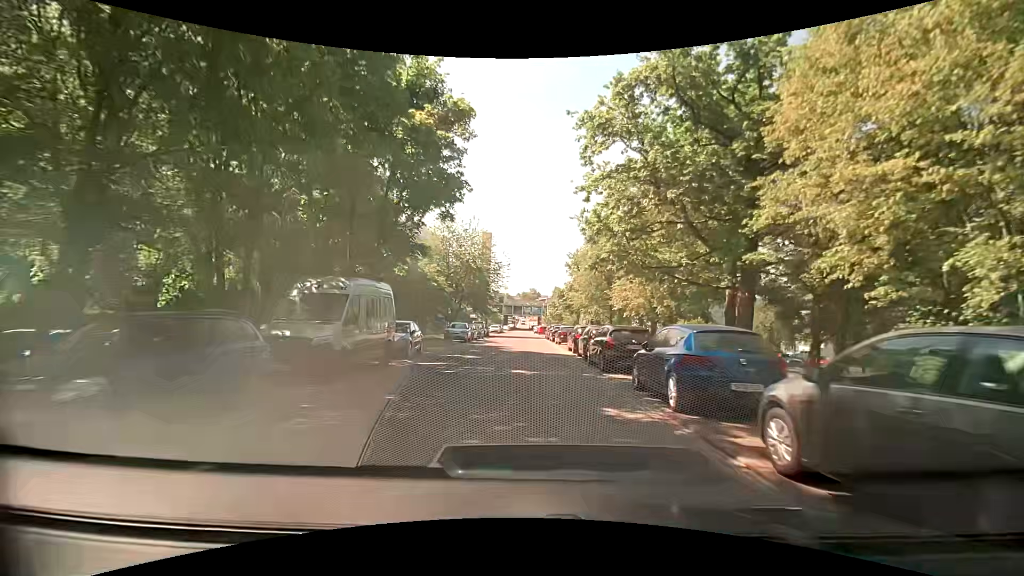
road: unclassified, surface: asphalt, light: Day
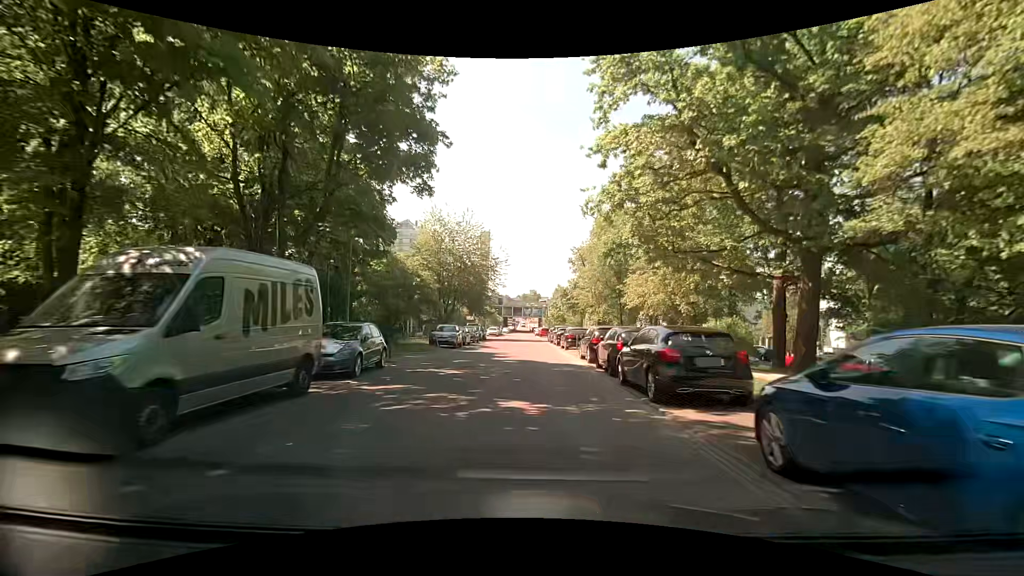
(-0.1, +6.0) m; 0°
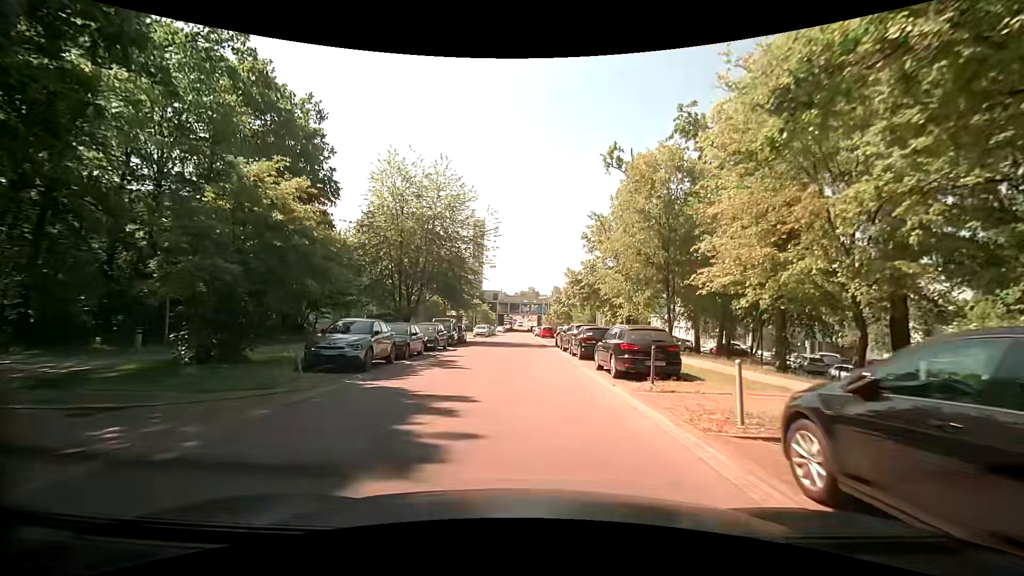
(-0.1, +17.8) m; 0°
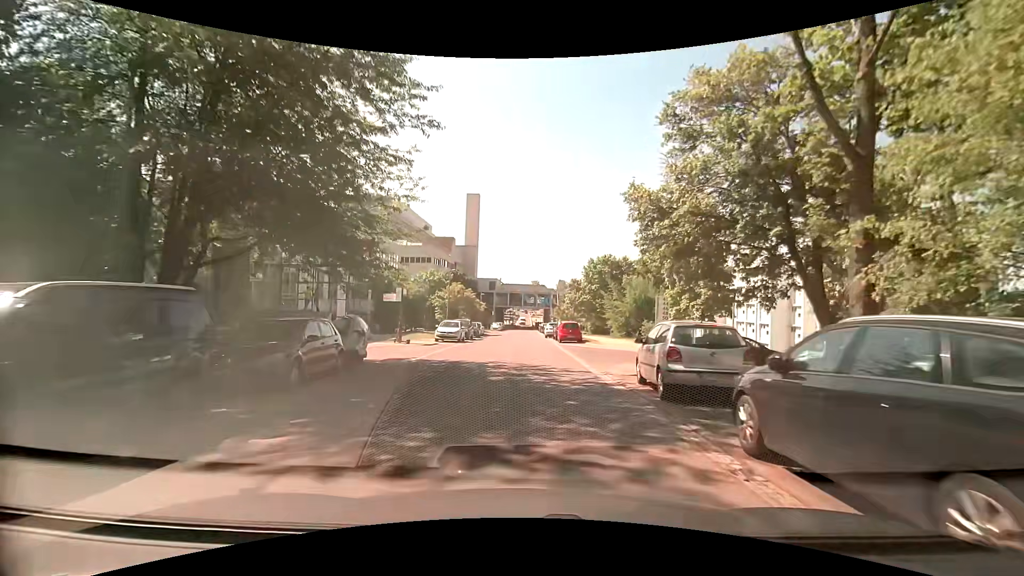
(-0.1, +28.3) m; 0°
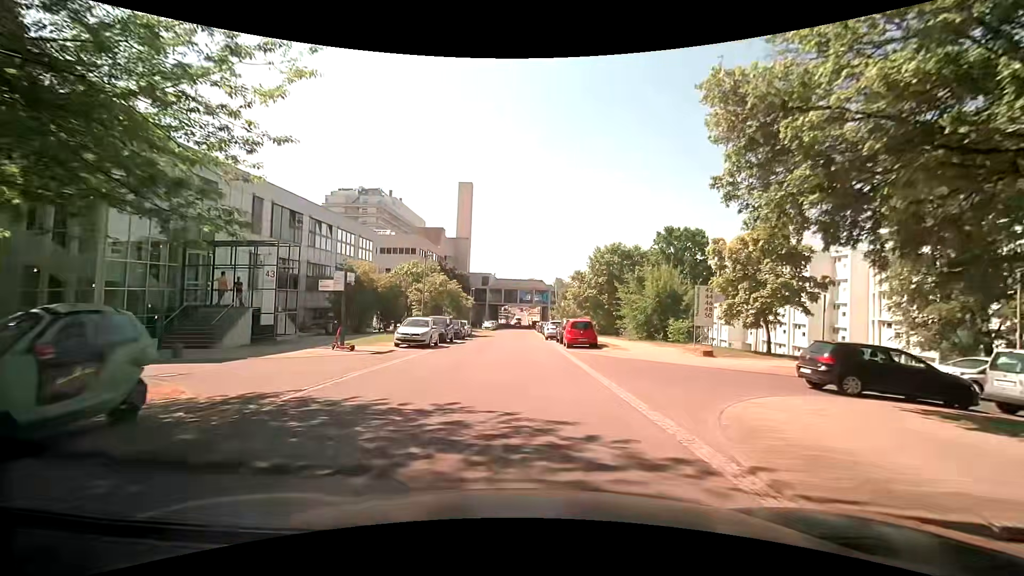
(0.0, +9.4) m; 0°
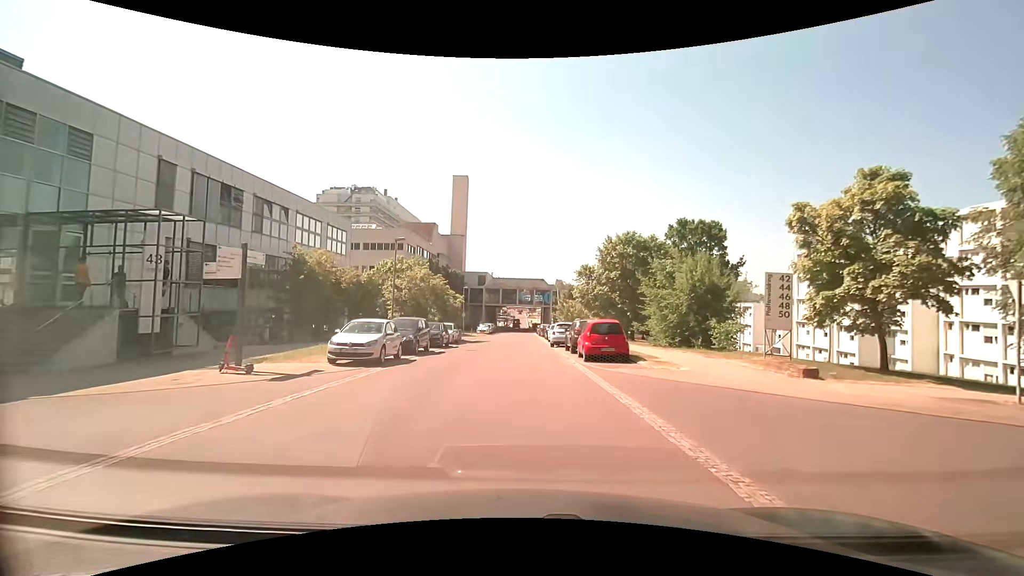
(0.0, +8.1) m; 0°
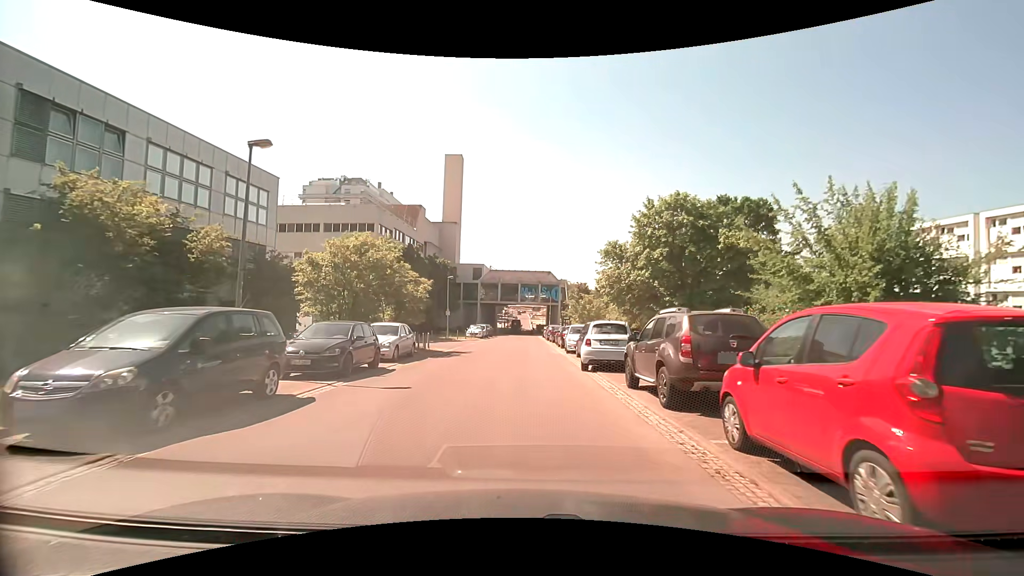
(-0.1, +15.4) m; 0°
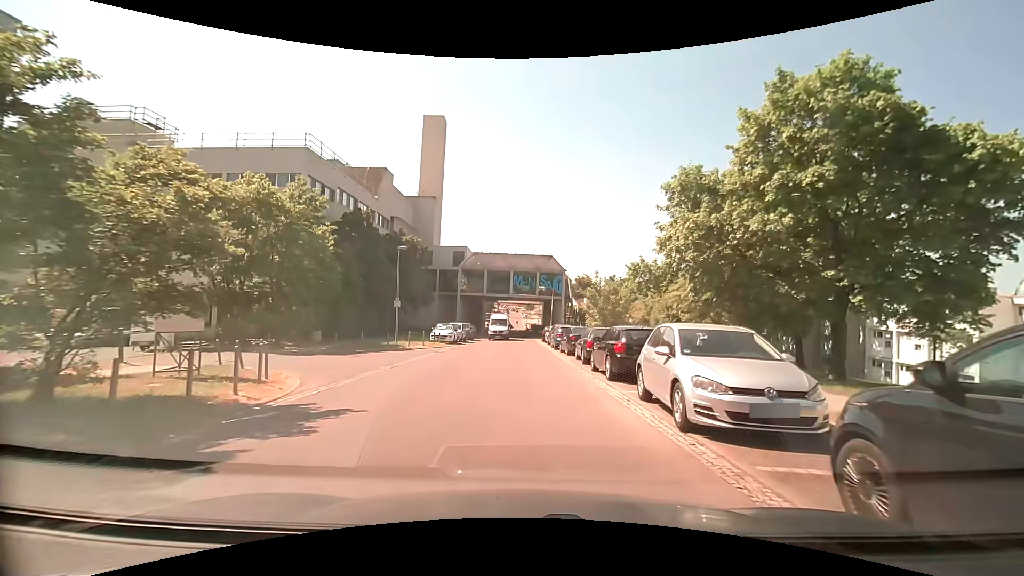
(-0.2, +18.1) m; +1°
(0, +10) (0, +20) (0, +30) (0, +40) (-1, +50) (-1, +60) (-1, +70) (-1, +80) (0, +90) (0, +100) m
